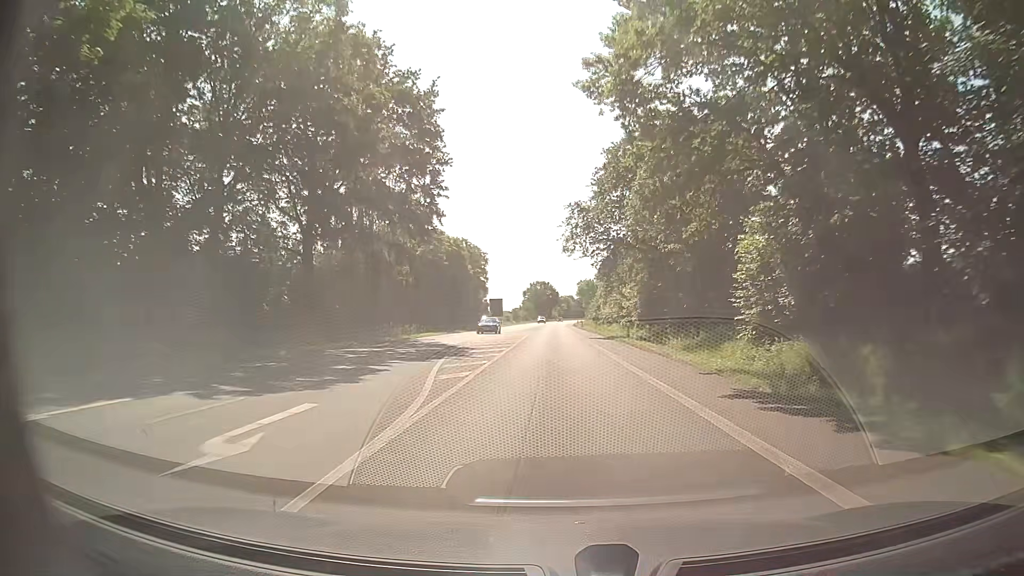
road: primary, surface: asphalt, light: Day
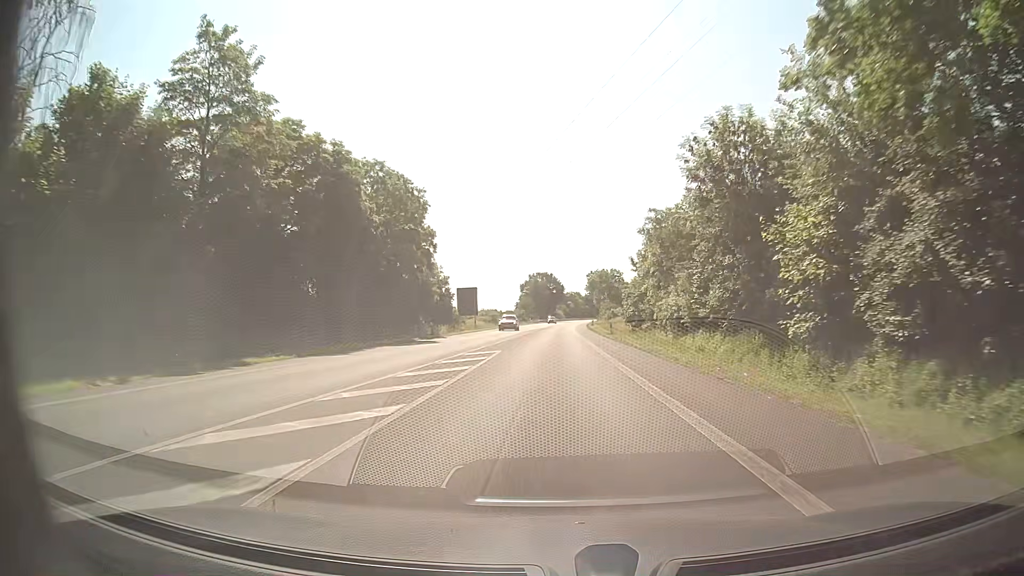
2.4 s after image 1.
(-0.2, +44.5) m; 0°
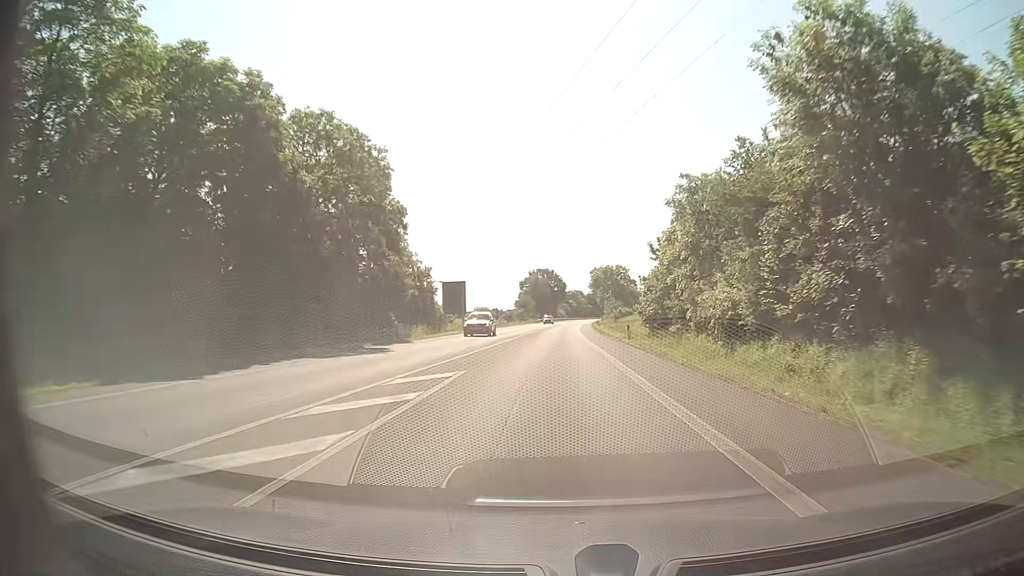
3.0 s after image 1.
(0.0, +11.1) m; 0°
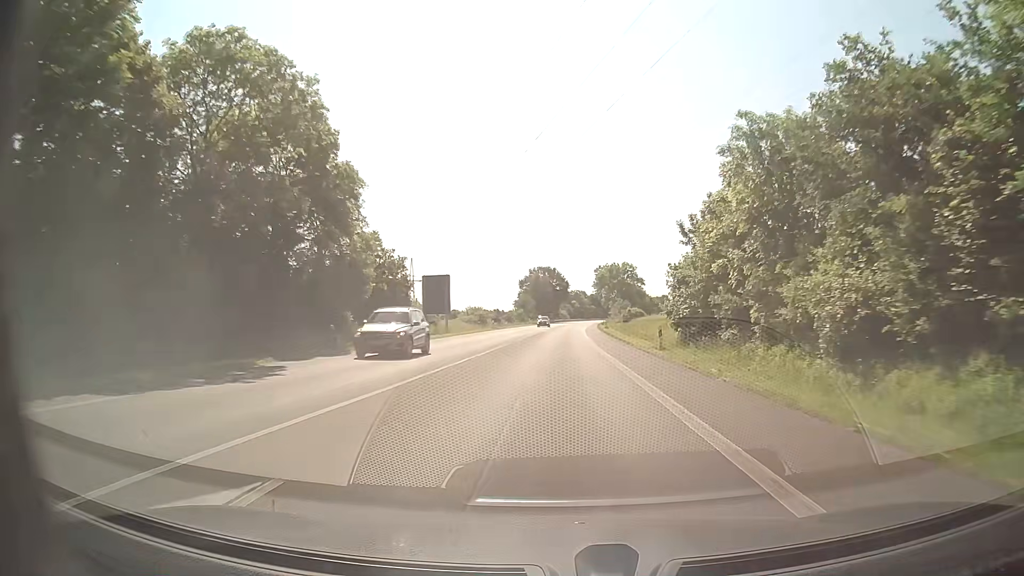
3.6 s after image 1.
(-0.1, +11.1) m; 0°
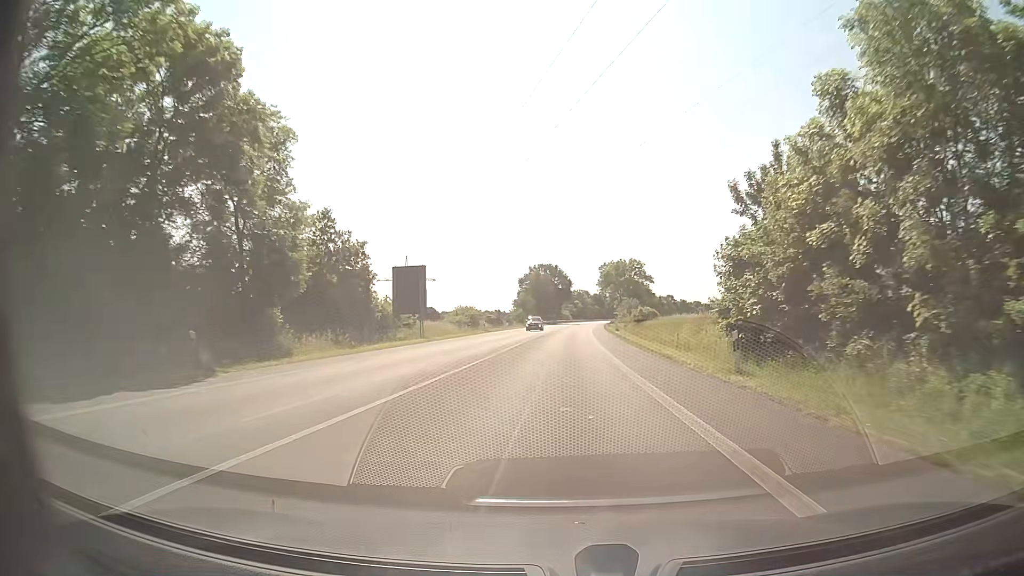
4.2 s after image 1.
(-0.1, +11.1) m; -1°
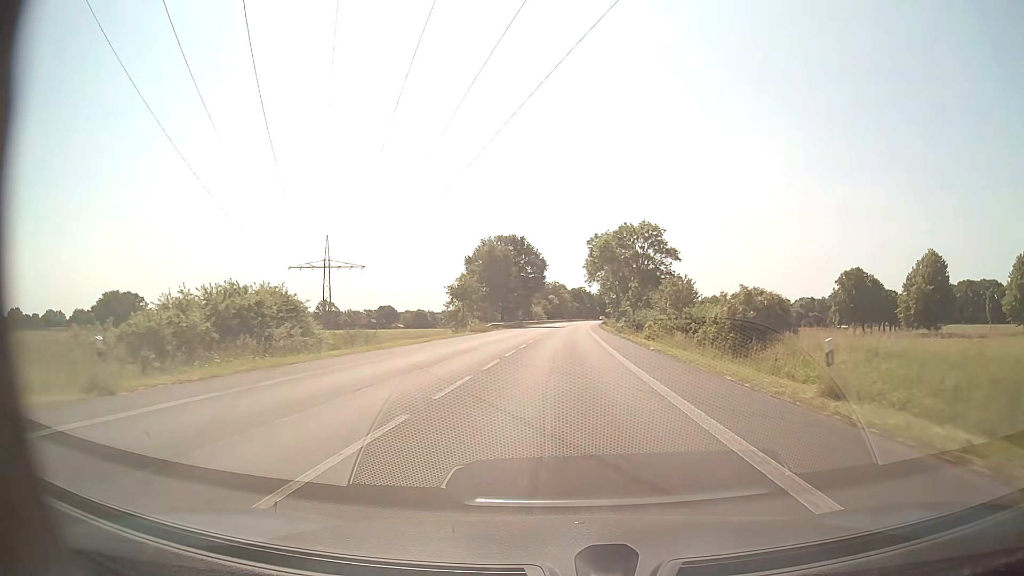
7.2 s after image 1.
(+1.3, +55.4) m; +3°
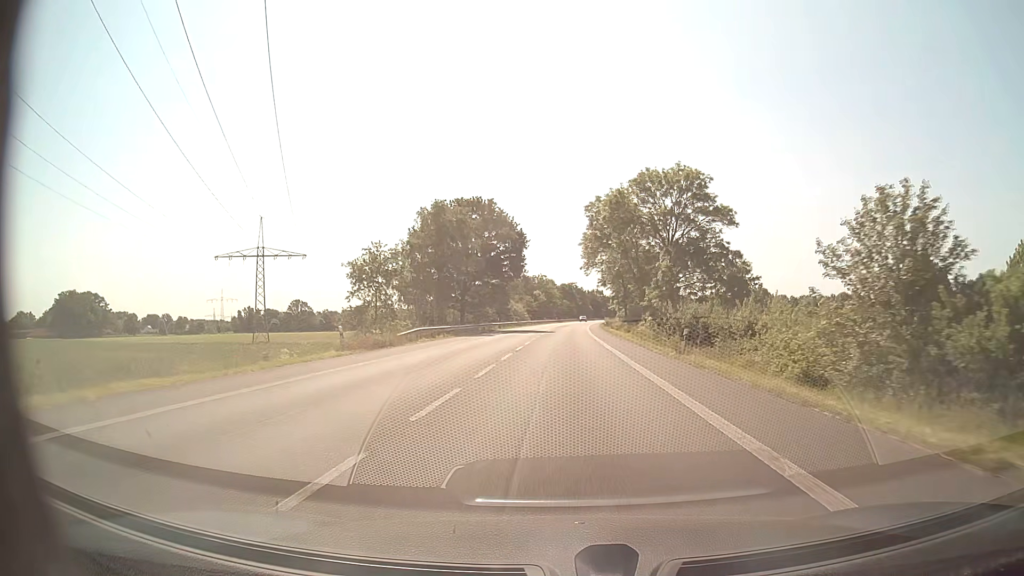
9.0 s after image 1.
(+0.3, +33.2) m; +1°
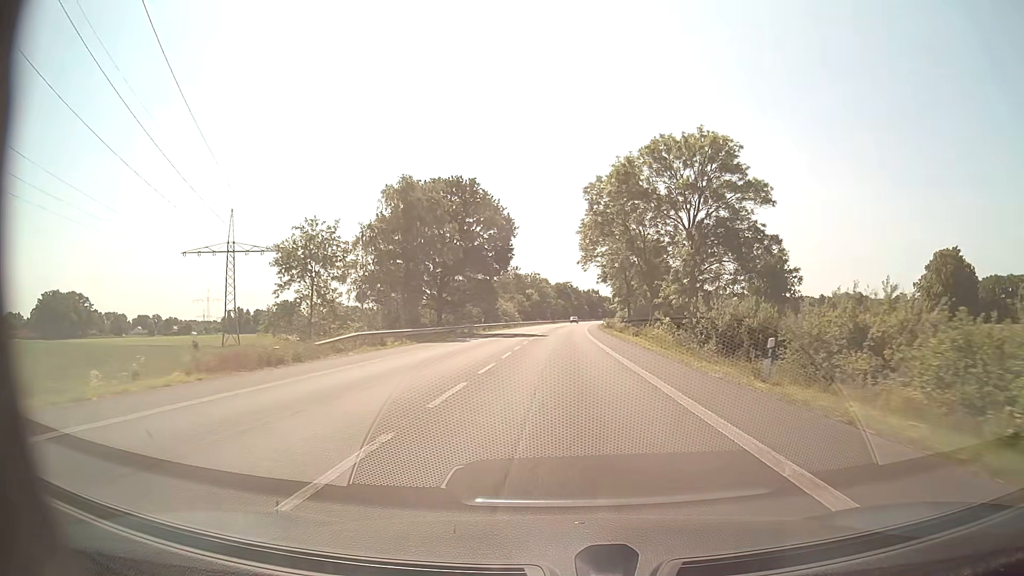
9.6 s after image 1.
(0.0, +11.1) m; 0°
(0, +10) (0, +20) (0, +30) (0, +40) (+1, +50) (+1, +60) (+1, +70) (+2, +80) (+2, +90) (+2, +100) m
